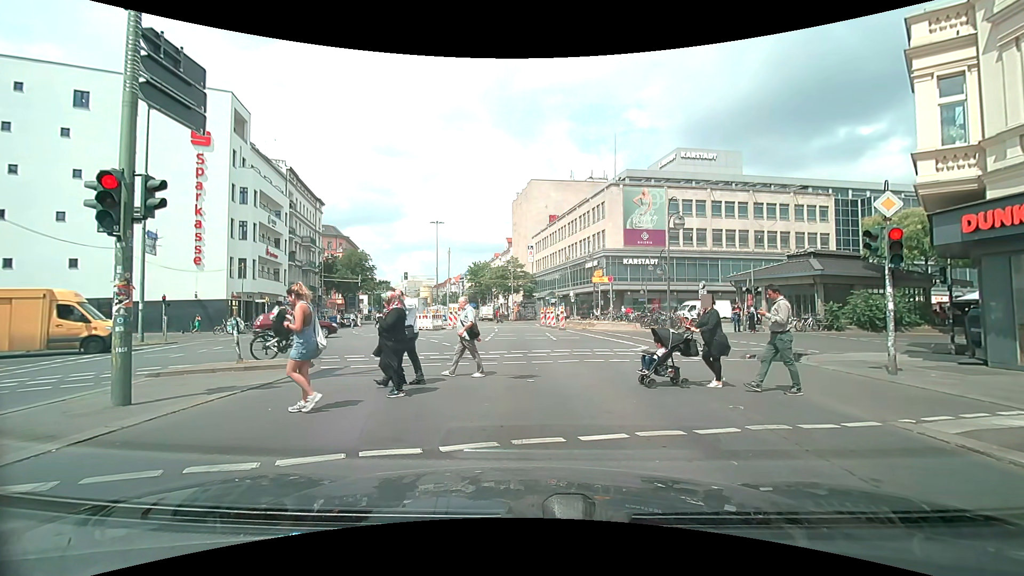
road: secondary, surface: asphalt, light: Day
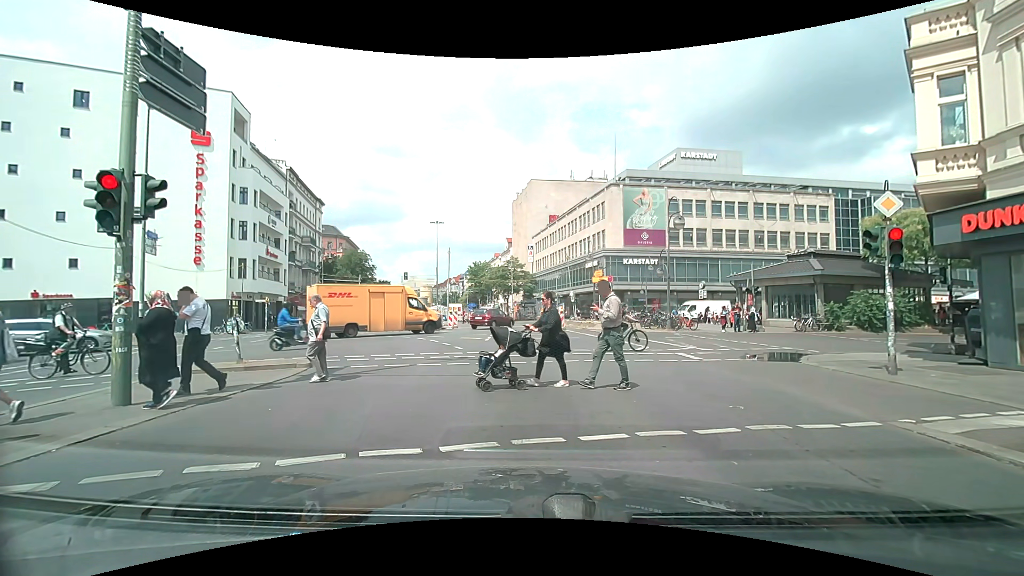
(0.0, 0.0) m; 0°
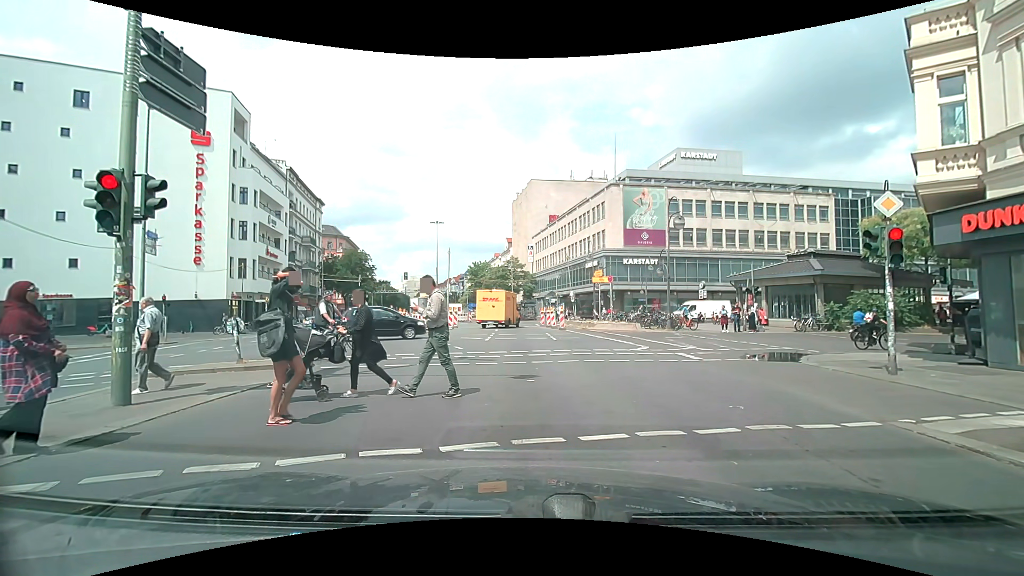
(0.0, 0.0) m; 0°
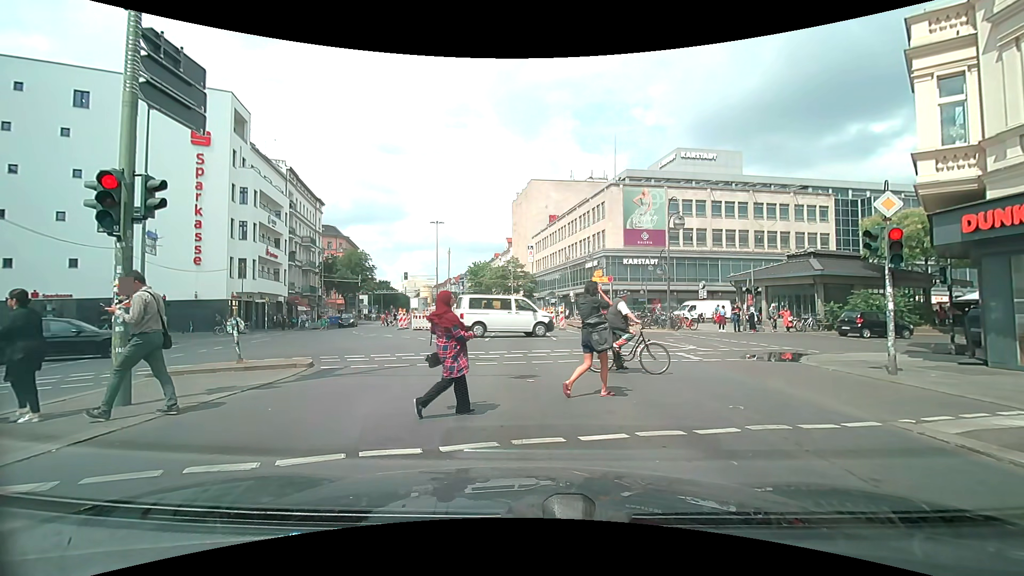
(0.0, 0.0) m; 0°
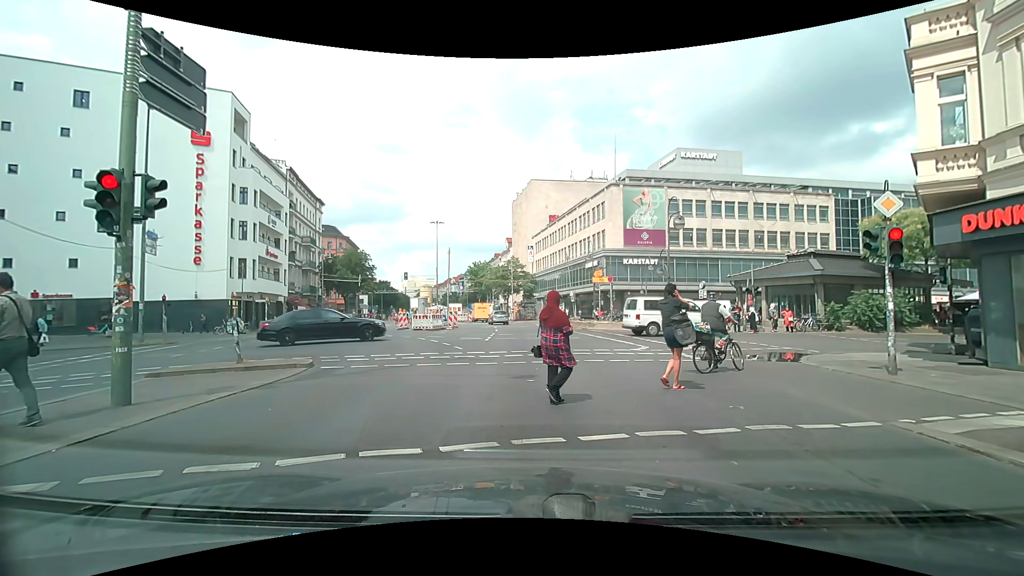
(0.0, 0.0) m; 0°
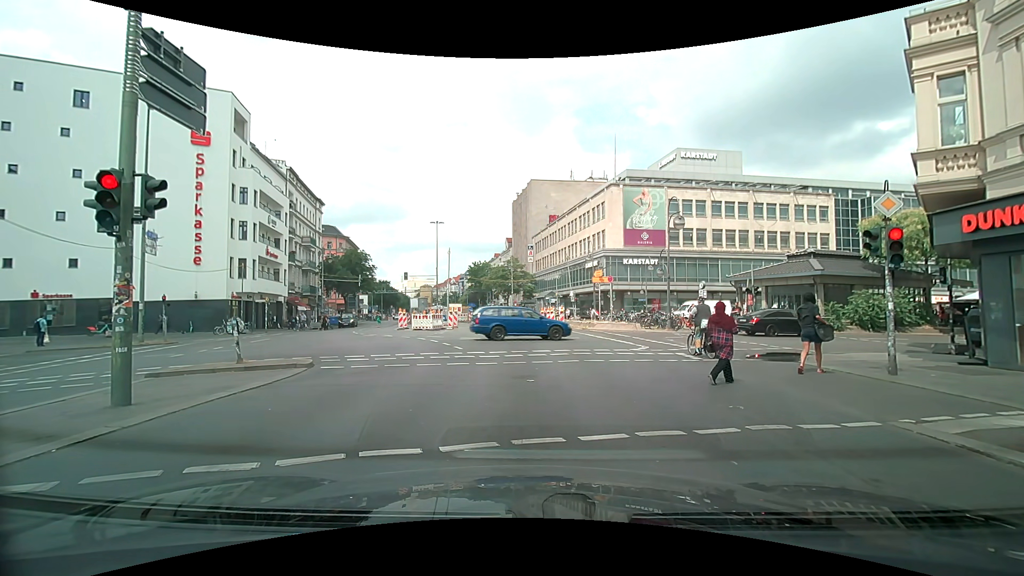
(0.0, 0.0) m; 0°
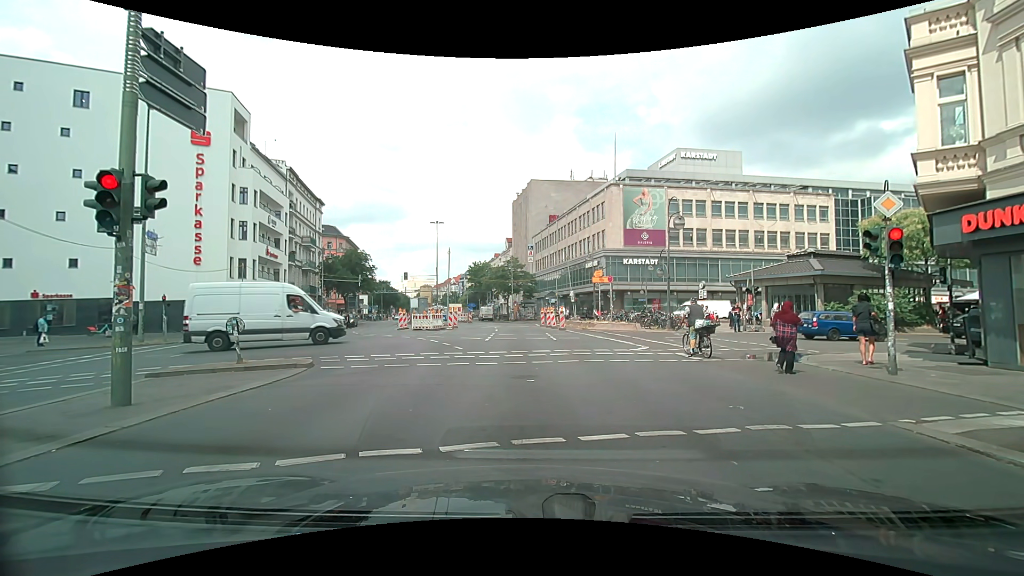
(0.0, 0.0) m; 0°
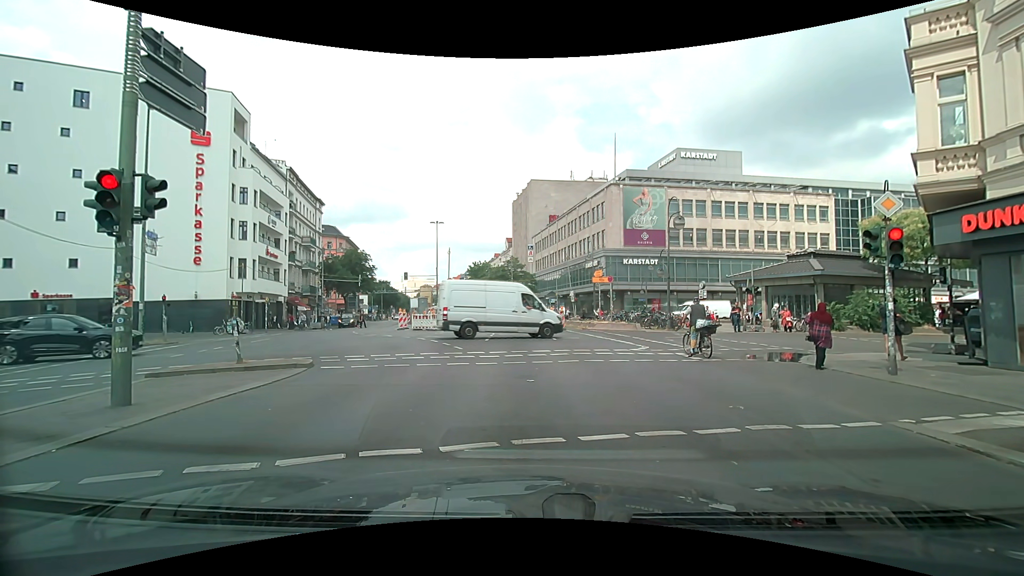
(0.0, 0.0) m; 0°
